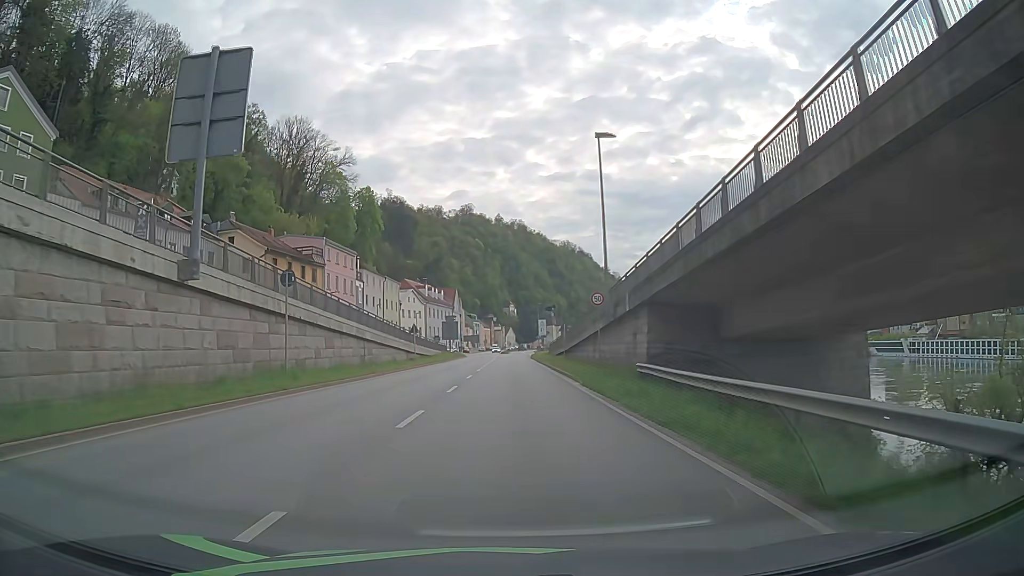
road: primary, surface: asphalt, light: Day
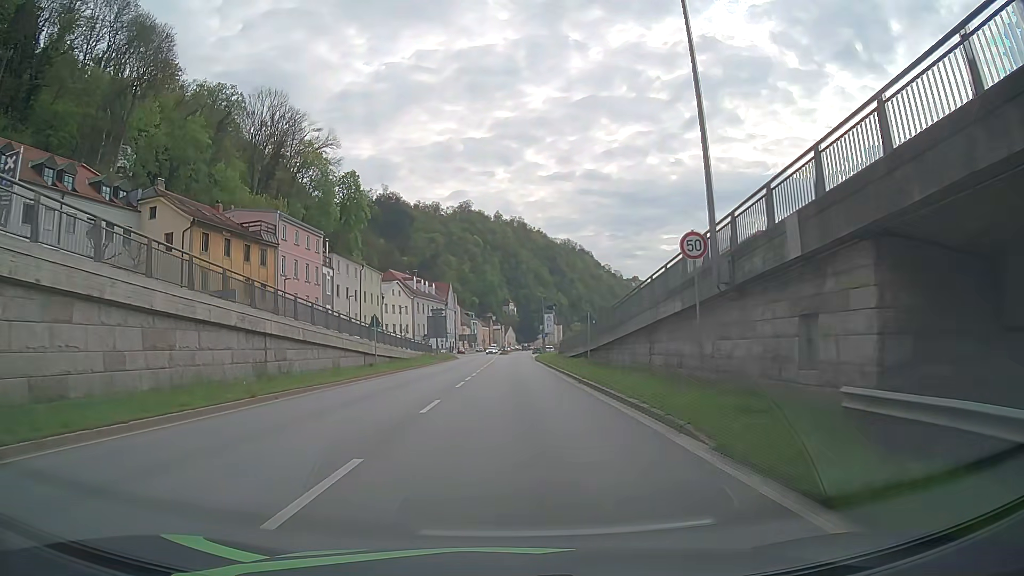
(0.0, +15.3) m; 0°
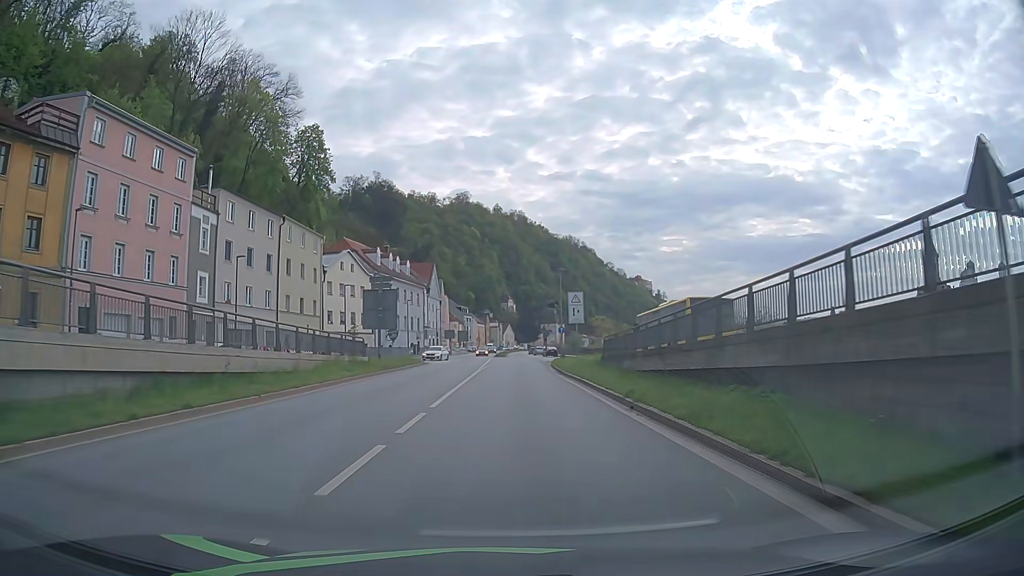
(-0.1, +30.6) m; 0°
(0, +10) (0, +20) (0, +30) (0, +40) (0, +50) (+1, +60) (+1, +70) (+1, +80) (+2, +90) (+2, +100) m
